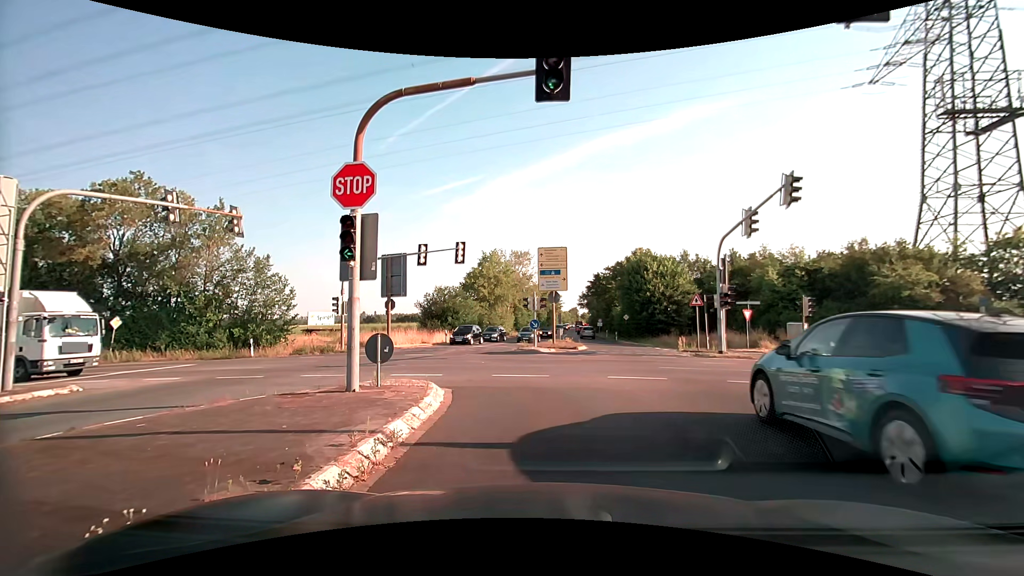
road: secondary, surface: asphalt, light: Day
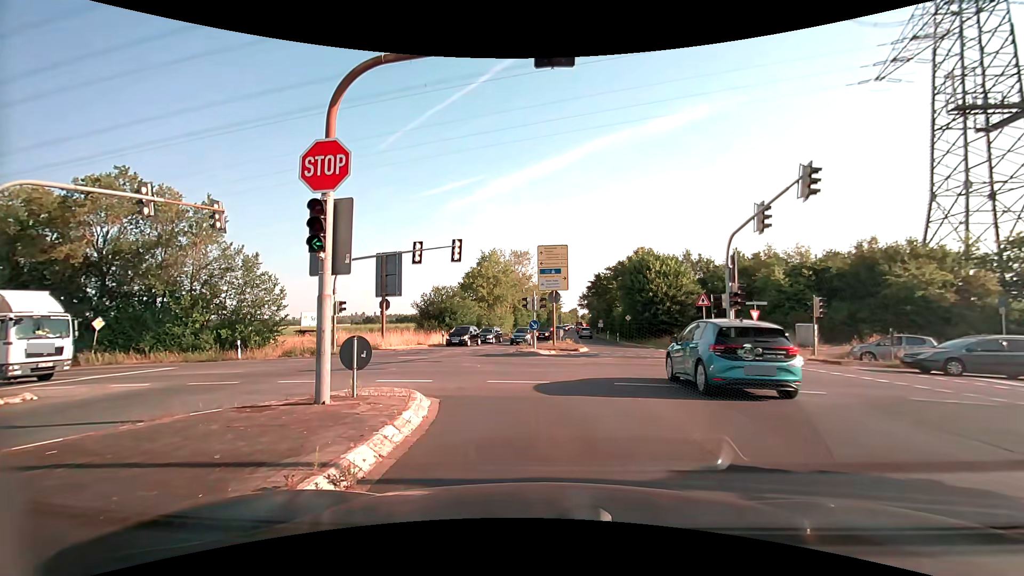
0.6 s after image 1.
(0.0, +1.4) m; +1°
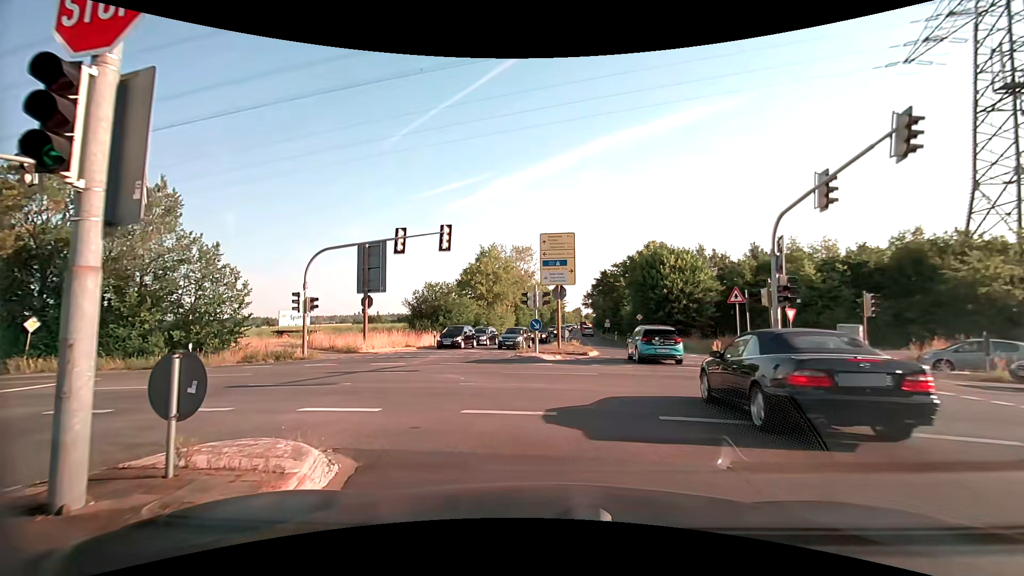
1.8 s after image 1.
(-0.1, +4.6) m; -1°
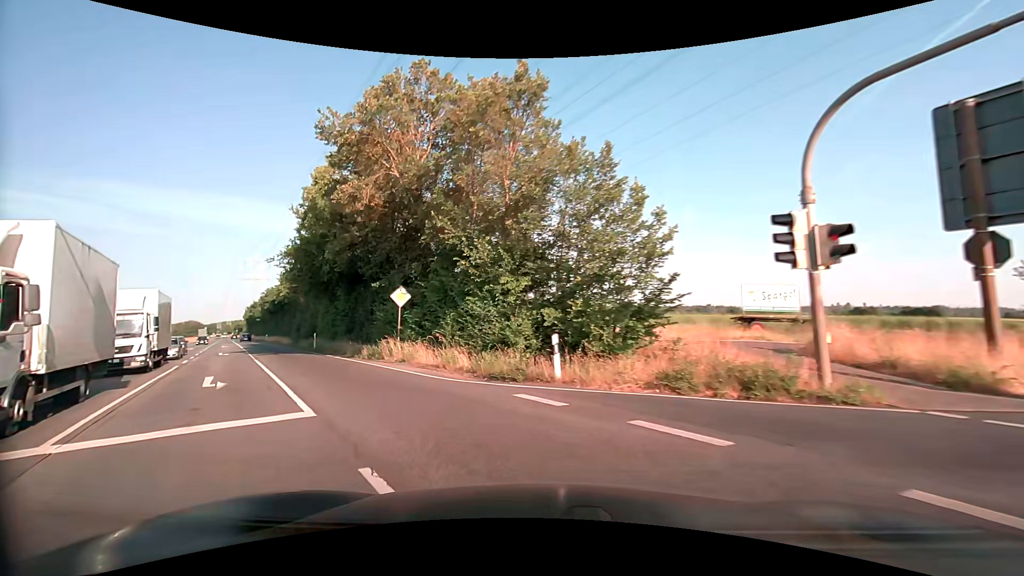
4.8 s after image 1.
(-7.1, +16.7) m; -49°
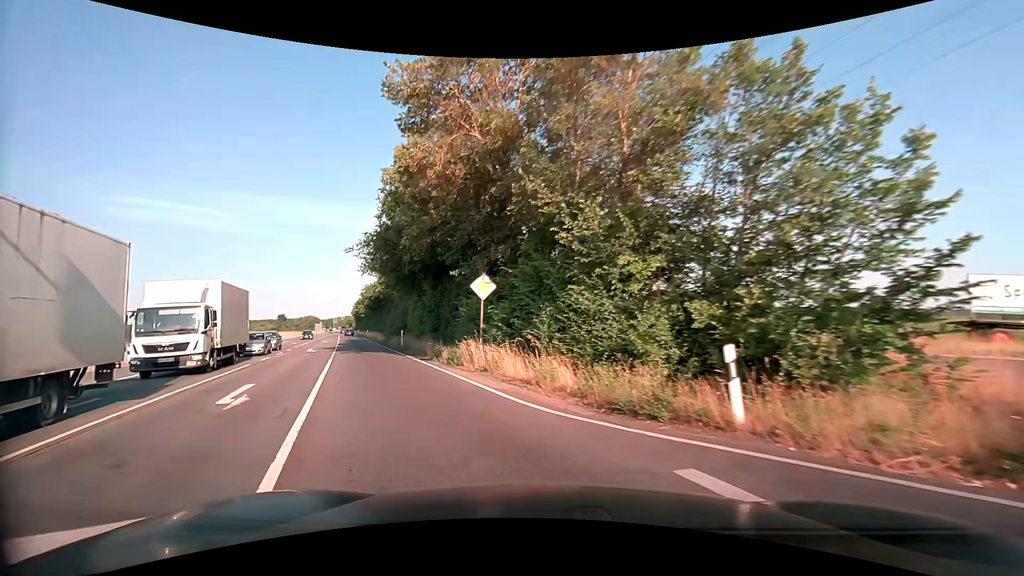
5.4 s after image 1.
(-0.5, +4.7) m; -11°
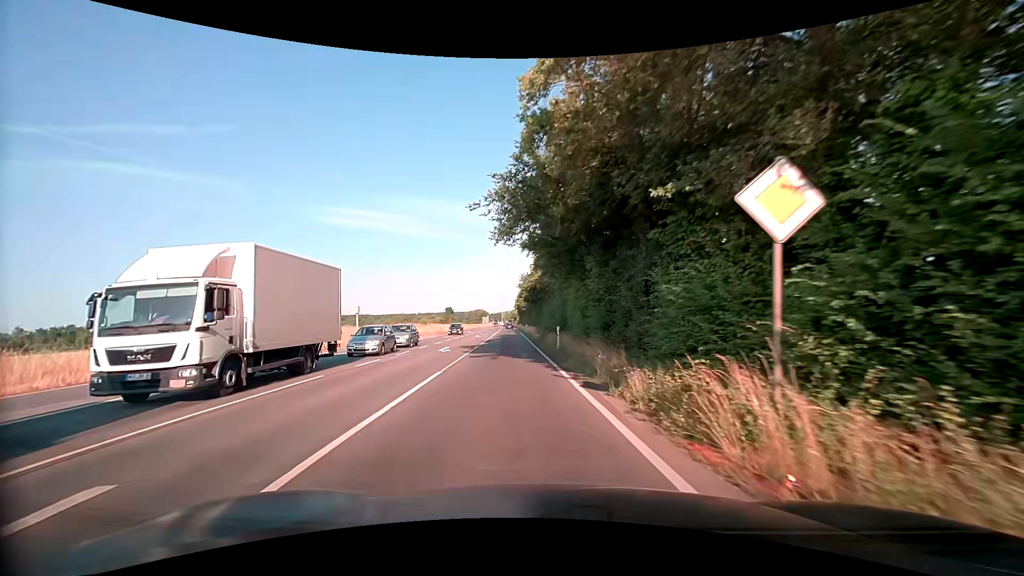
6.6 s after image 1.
(-1.8, +10.1) m; -19°
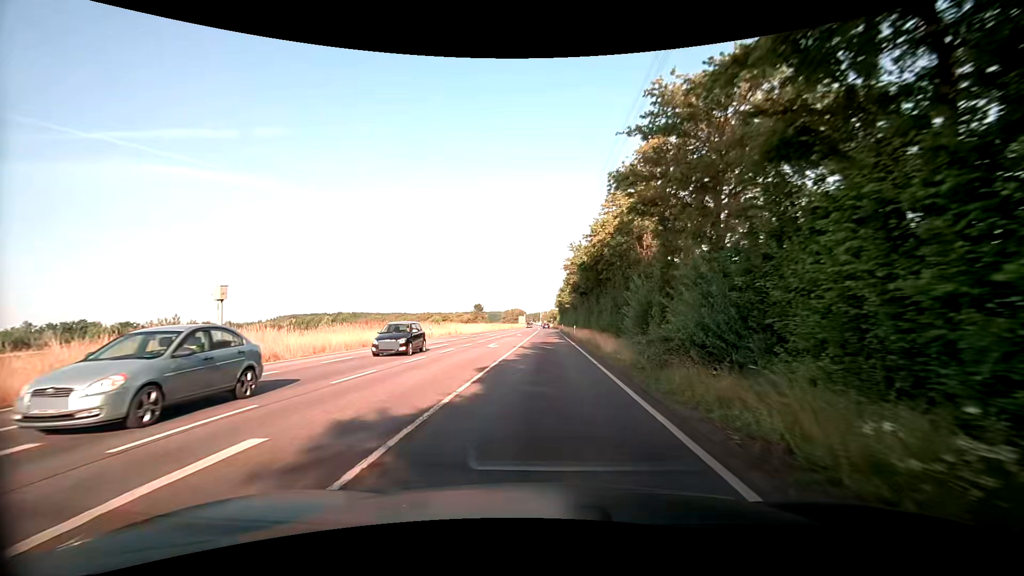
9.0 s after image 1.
(-1.8, +24.2) m; -5°
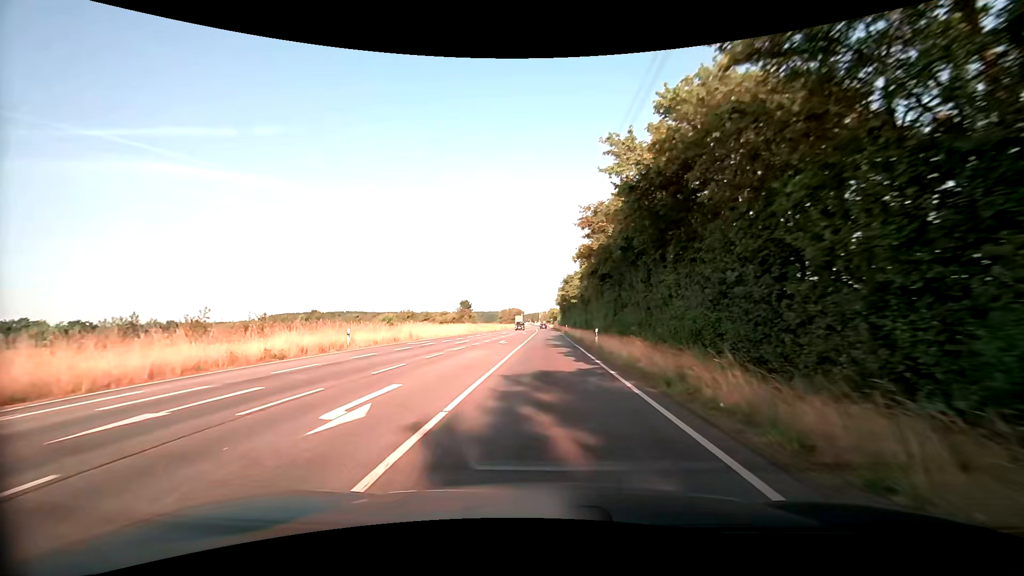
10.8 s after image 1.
(+0.2, +22.2) m; 0°
(0, +10) (0, +20) (0, +30) (0, +40) (0, +50) (+1, +60) (+1, +70) (+1, +80) (+1, +90) (+1, +100) m
